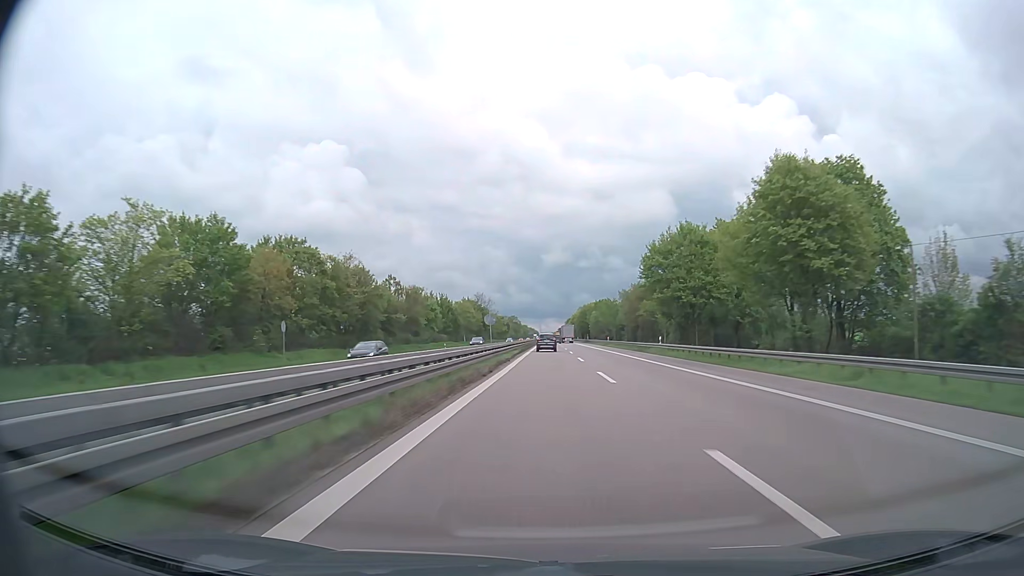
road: trunk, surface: asphalt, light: Day
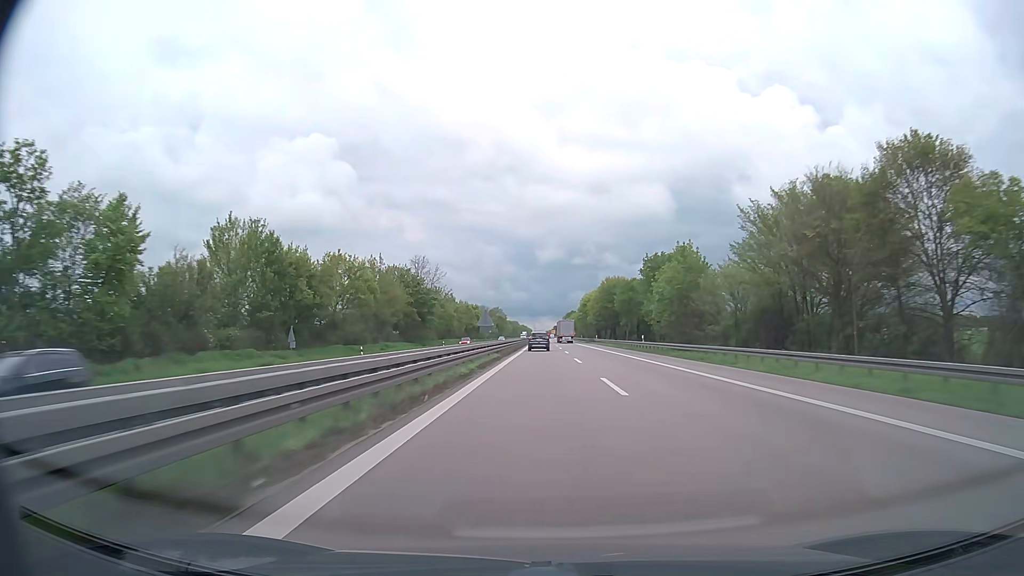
(+0.2, +94.0) m; 0°
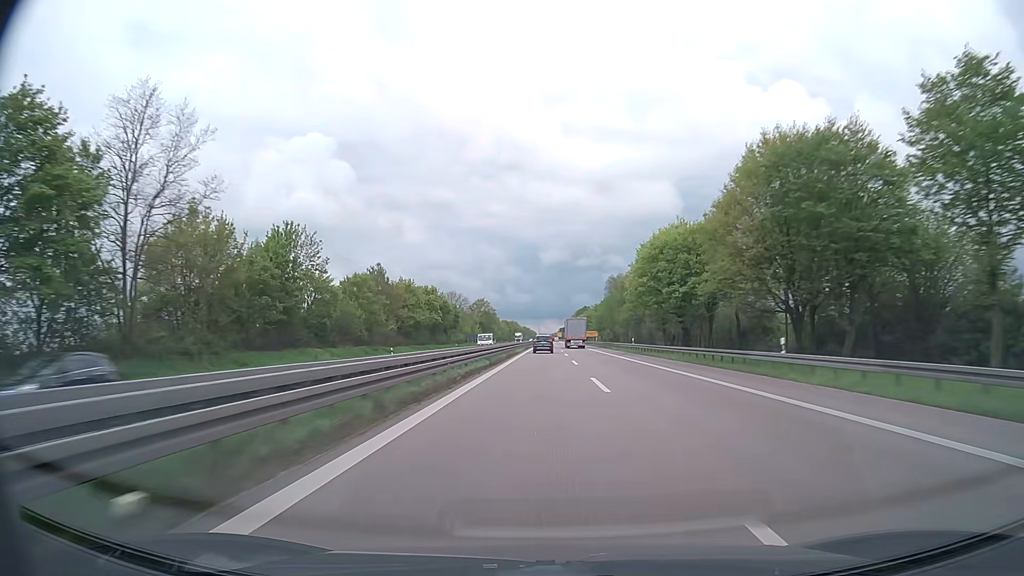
(-0.1, +87.6) m; 0°
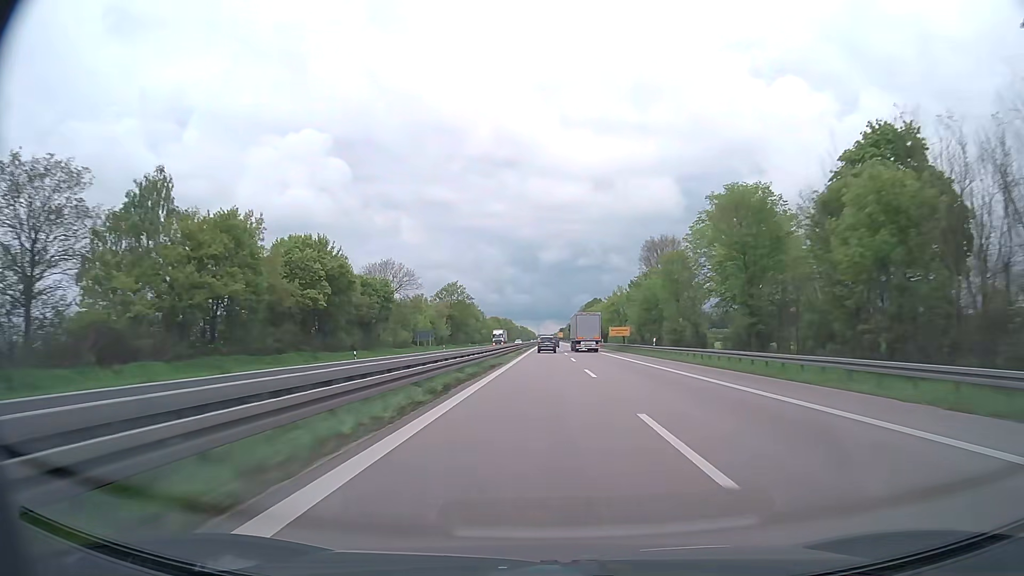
(0.0, +64.7) m; 0°
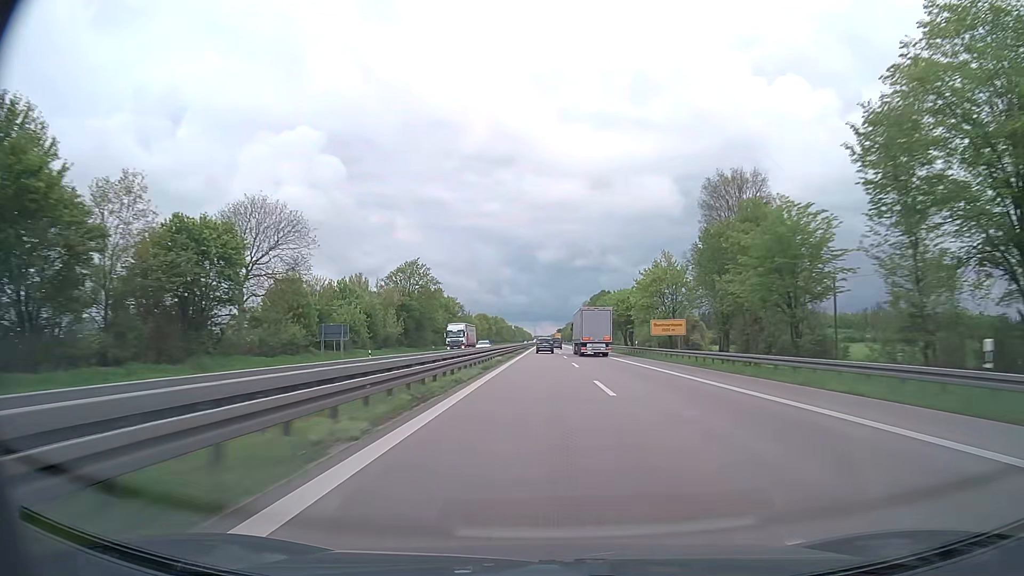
(+0.1, +43.7) m; 0°
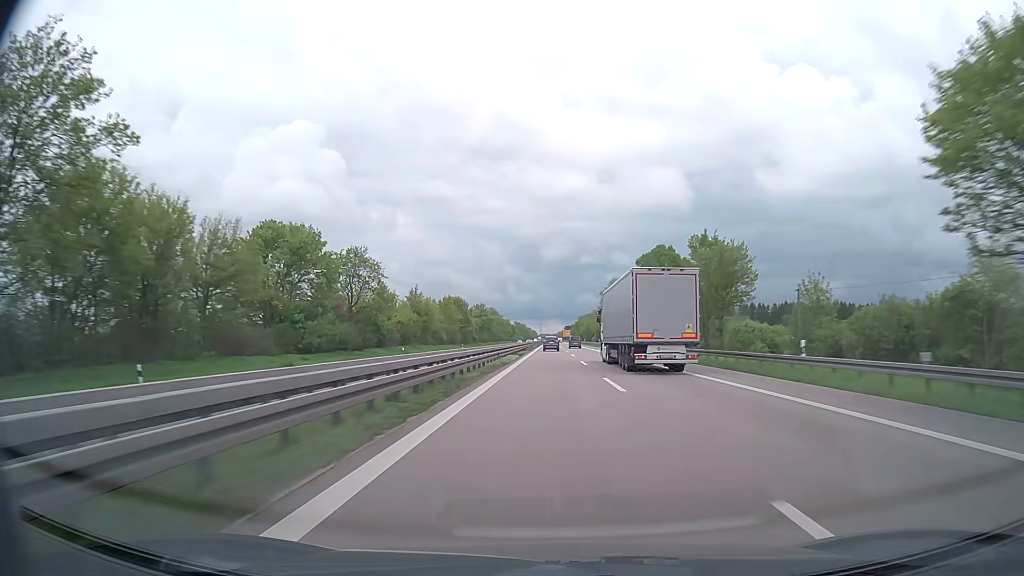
(-0.5, +88.9) m; -1°
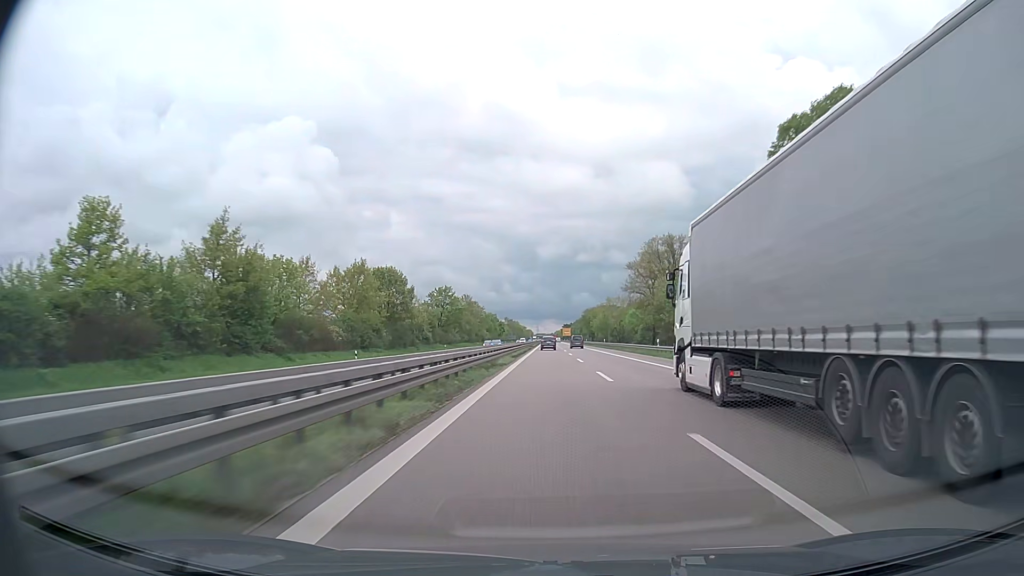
(+0.3, +68.0) m; 0°
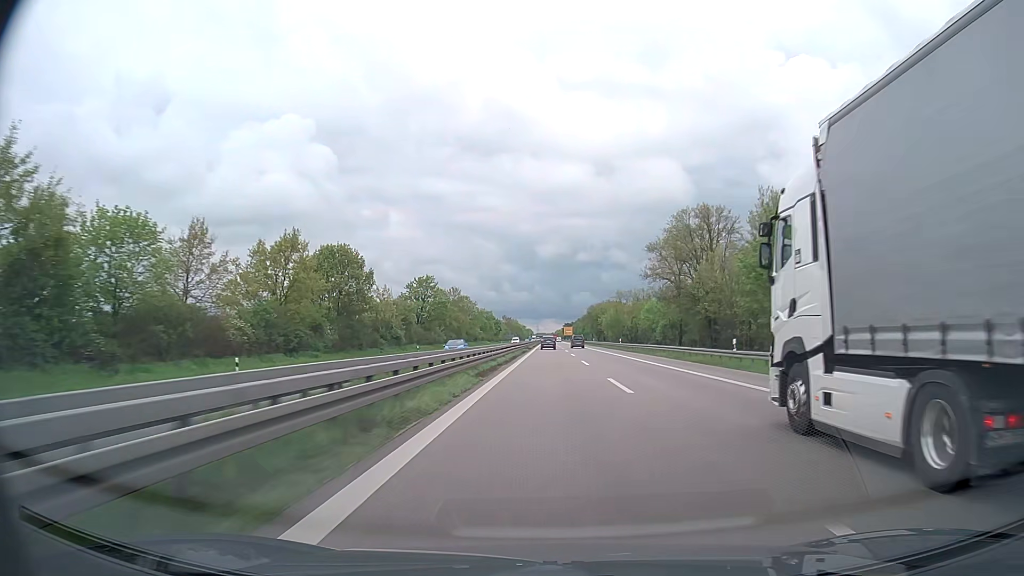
(+0.1, +22.8) m; 0°
(0, +10) (0, +20) (0, +30) (0, +40) (0, +50) (0, +60) (0, +70) (0, +80) (0, +90) (+1, +100) m
